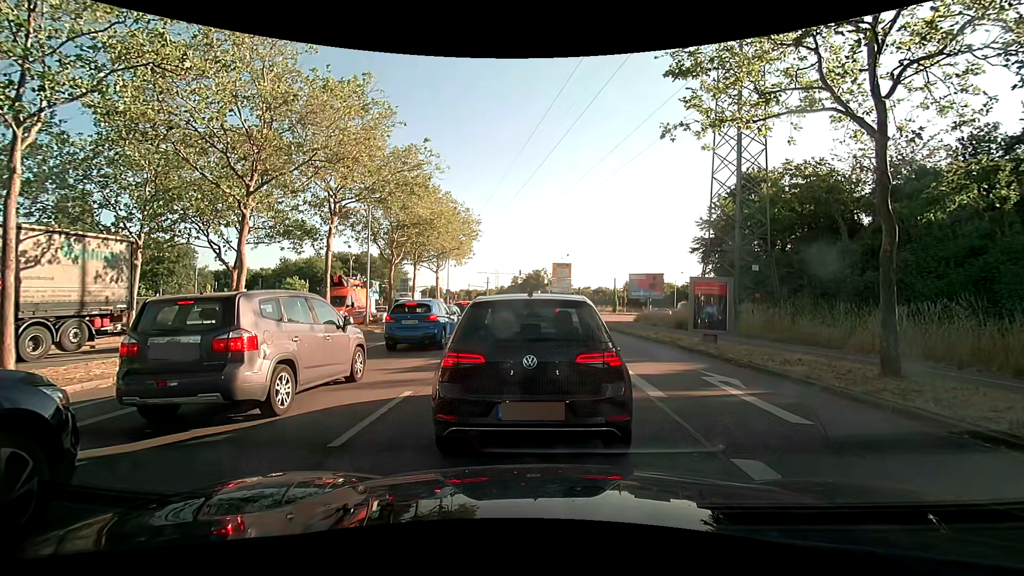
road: primary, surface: asphalt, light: Day
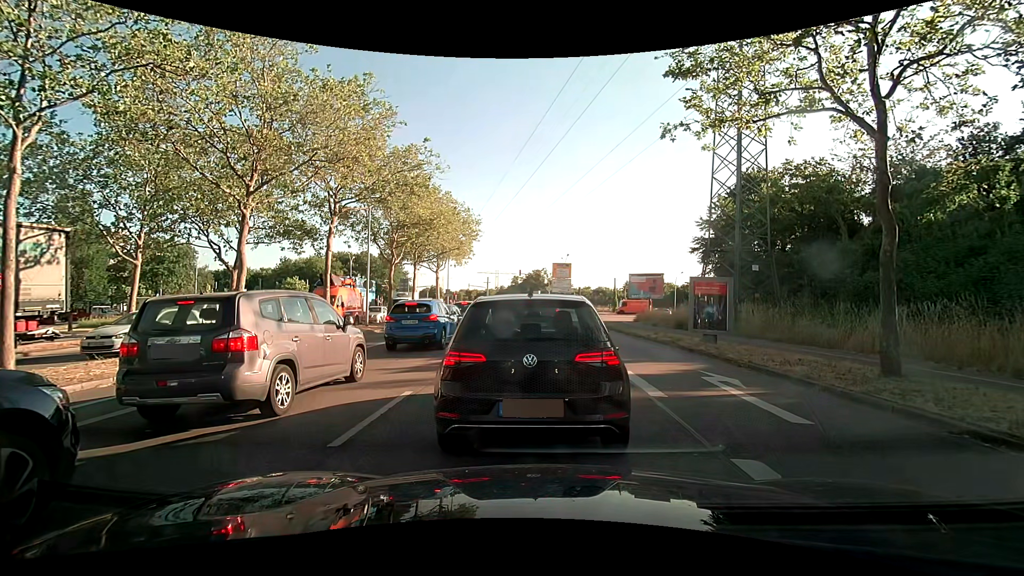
(0.0, 0.0) m; 0°
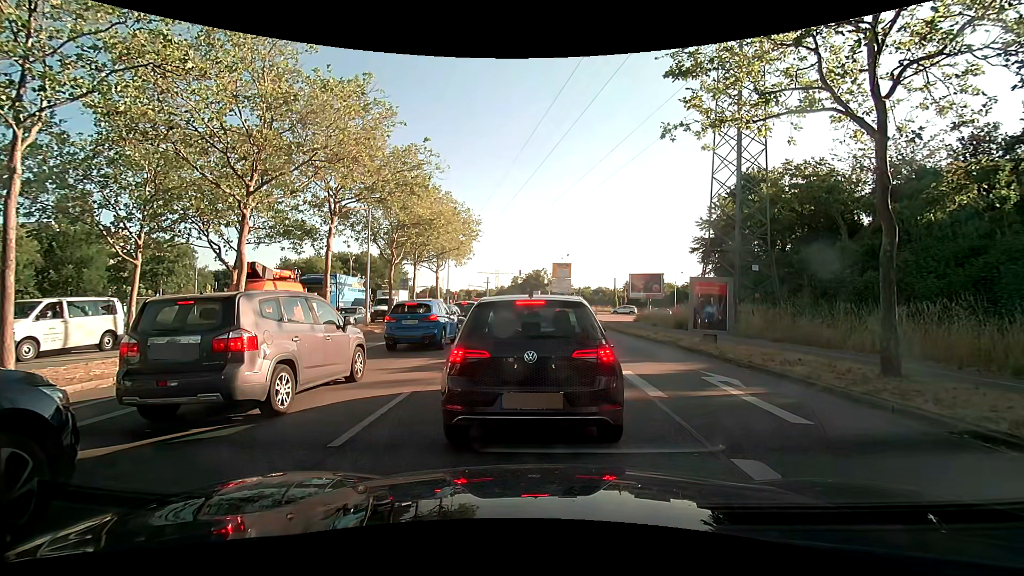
(0.0, 0.0) m; 0°
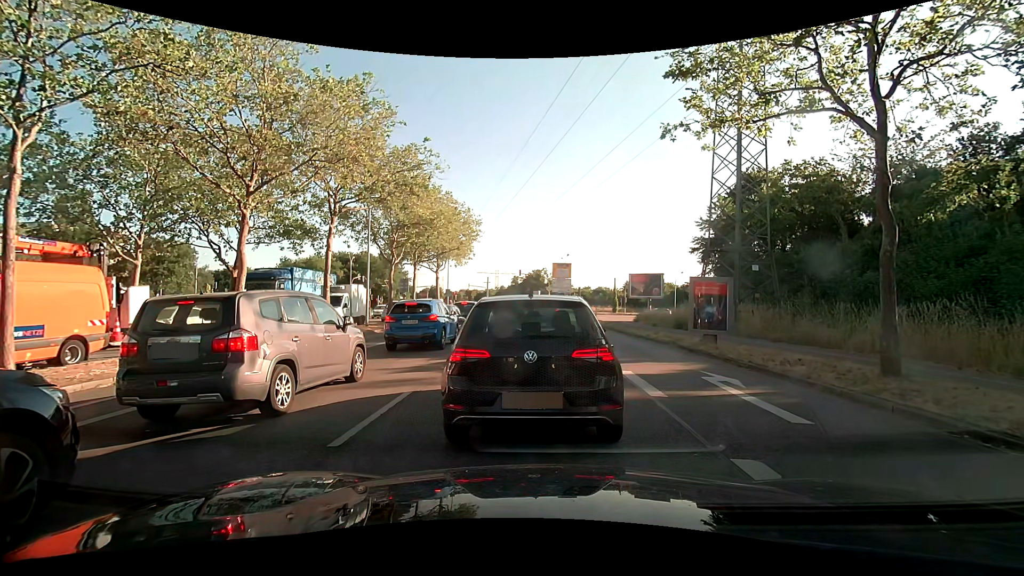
(0.0, 0.0) m; 0°
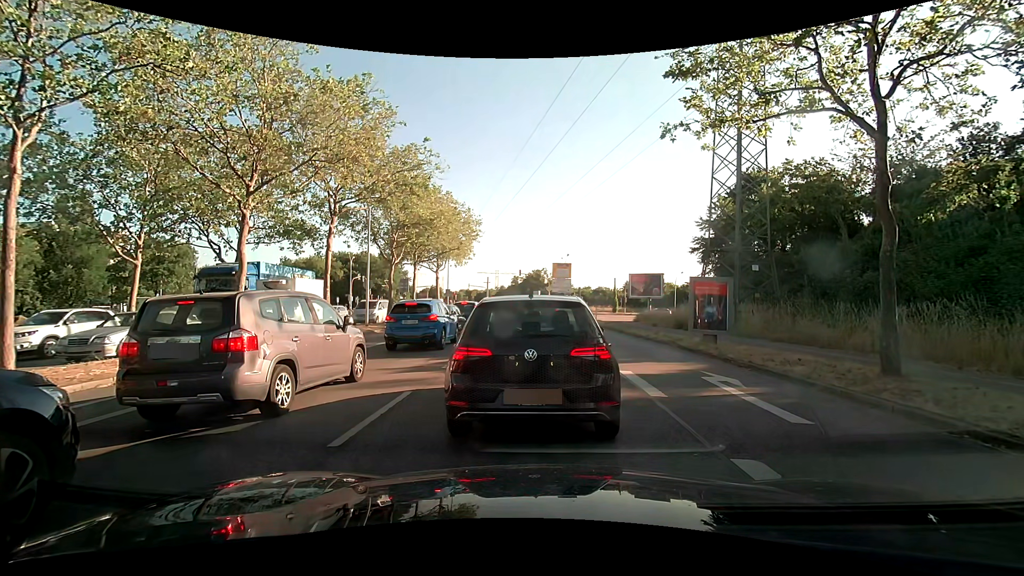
(0.0, 0.0) m; 0°
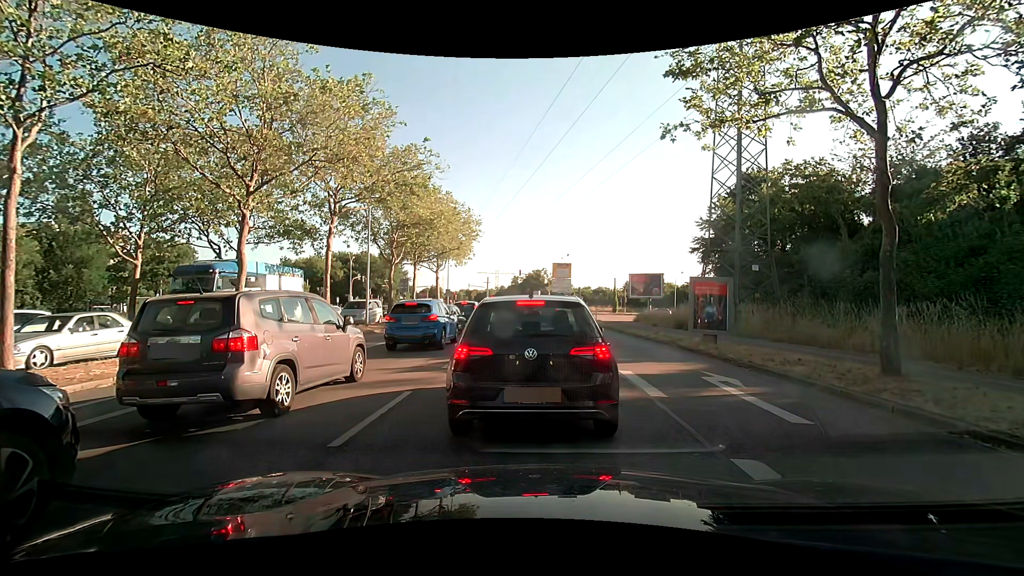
(0.0, 0.0) m; 0°
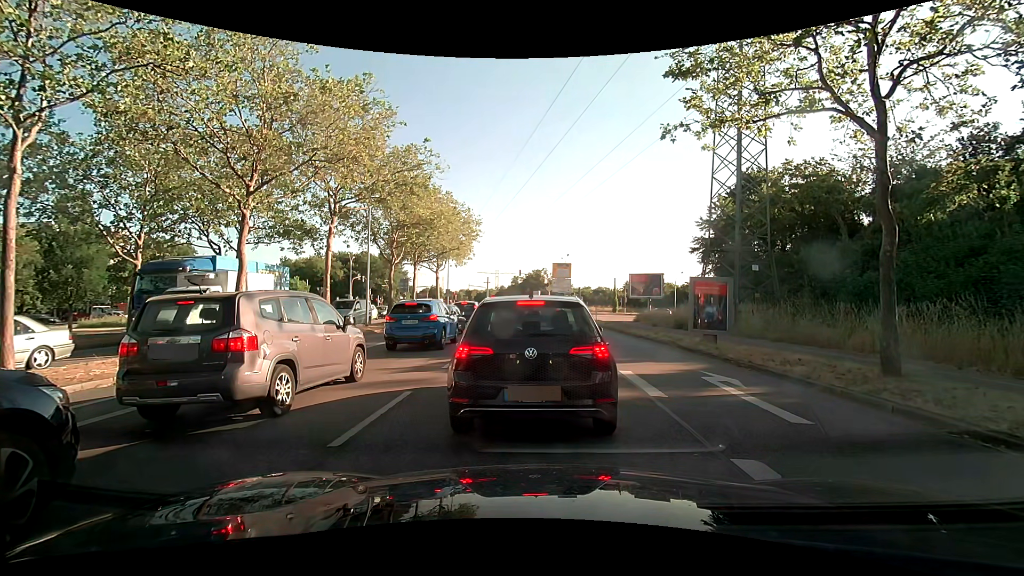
(0.0, 0.0) m; 0°
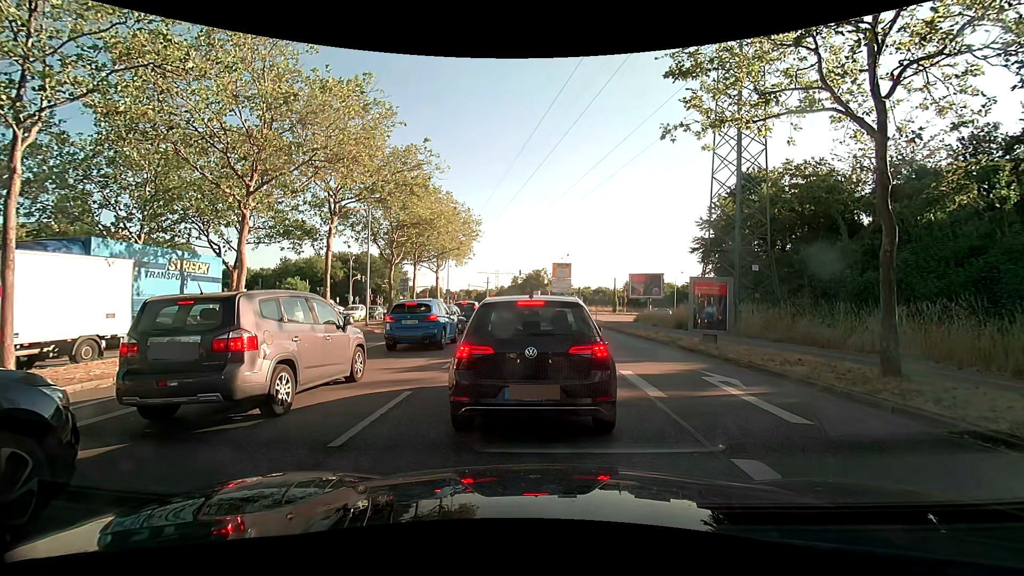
(0.0, 0.0) m; 0°
